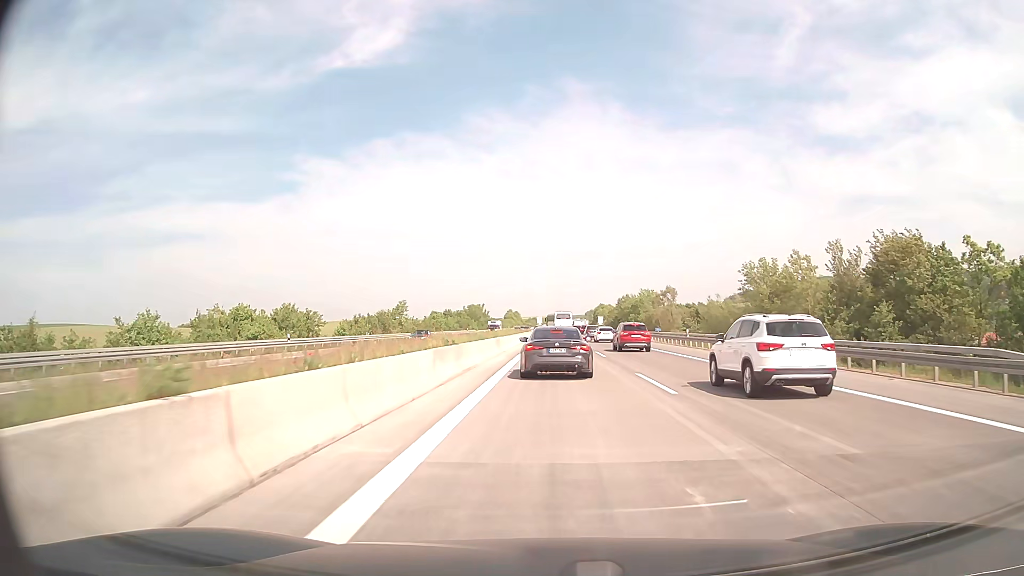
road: motorway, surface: concrete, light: Day
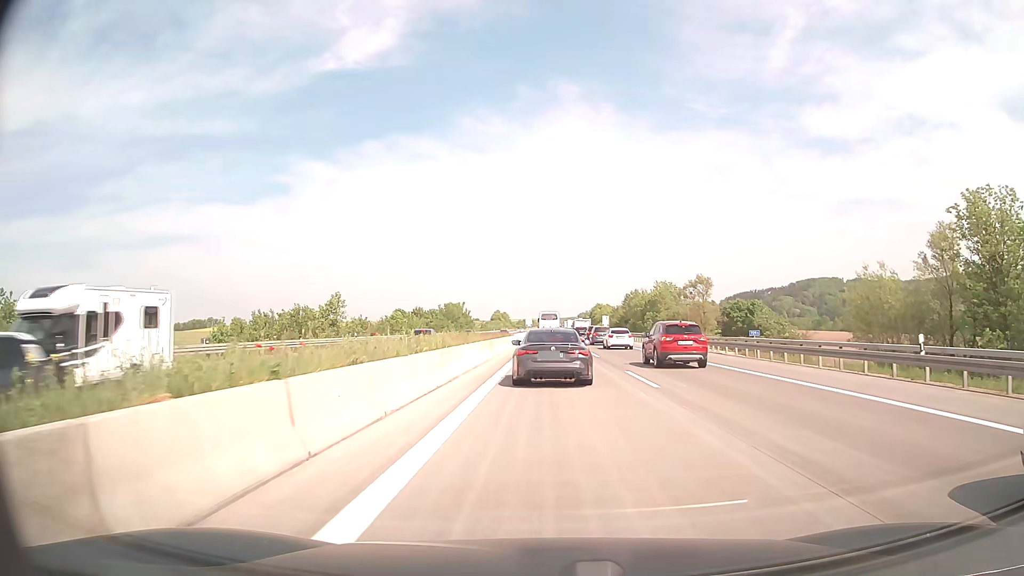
(+0.2, +33.1) m; +1°
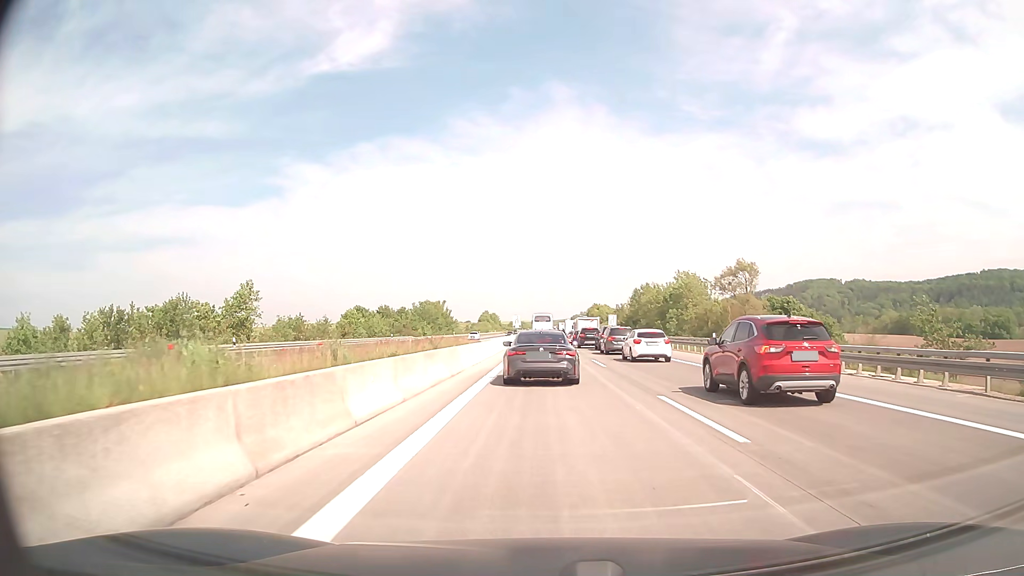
(+0.2, +25.4) m; +1°
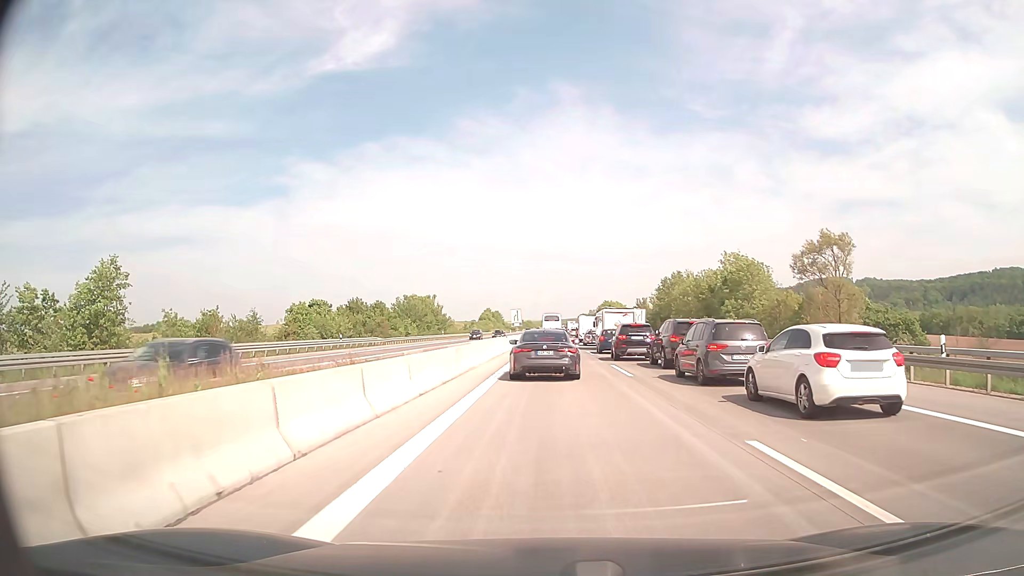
(-0.1, +23.6) m; -1°
(0, +10) (0, +20) (0, +30) (0, +40) (0, +50) (+1, +60) (+1, +70) (+1, +80) (+1, +90) (+1, +100) m
